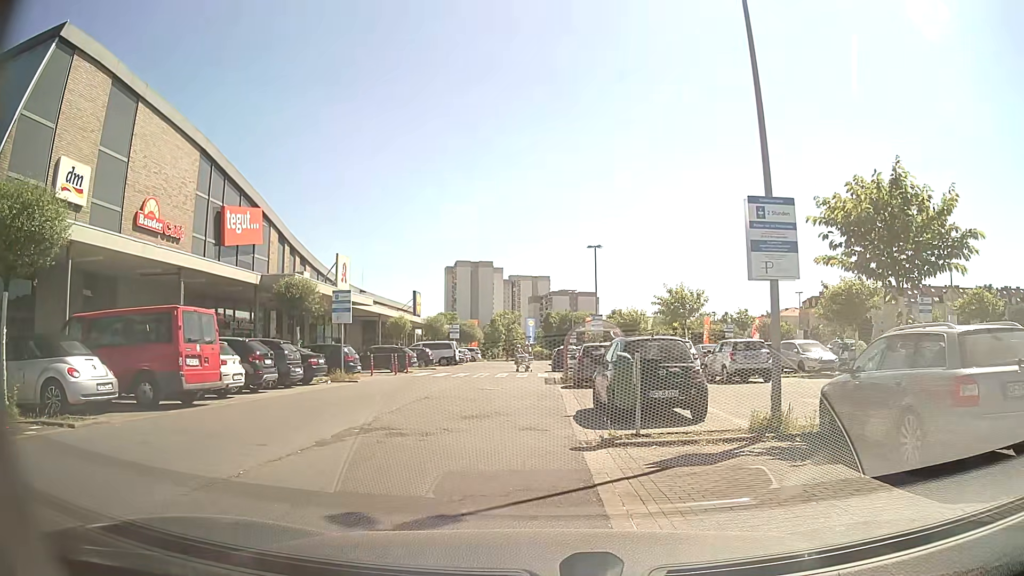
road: residential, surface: asphalt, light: Day
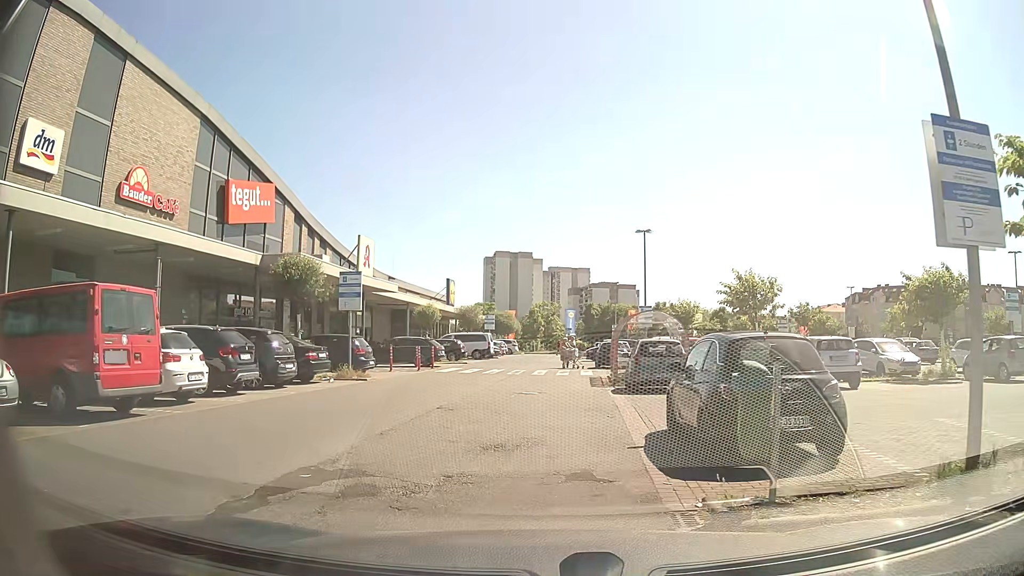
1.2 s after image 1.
(-0.1, +4.1) m; -2°
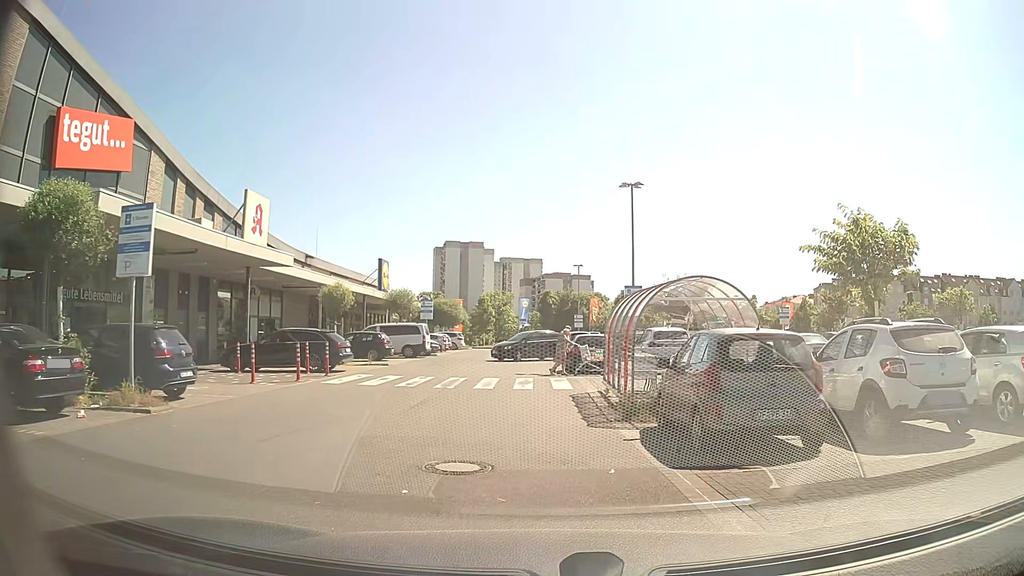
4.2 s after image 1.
(-0.2, +10.8) m; +3°
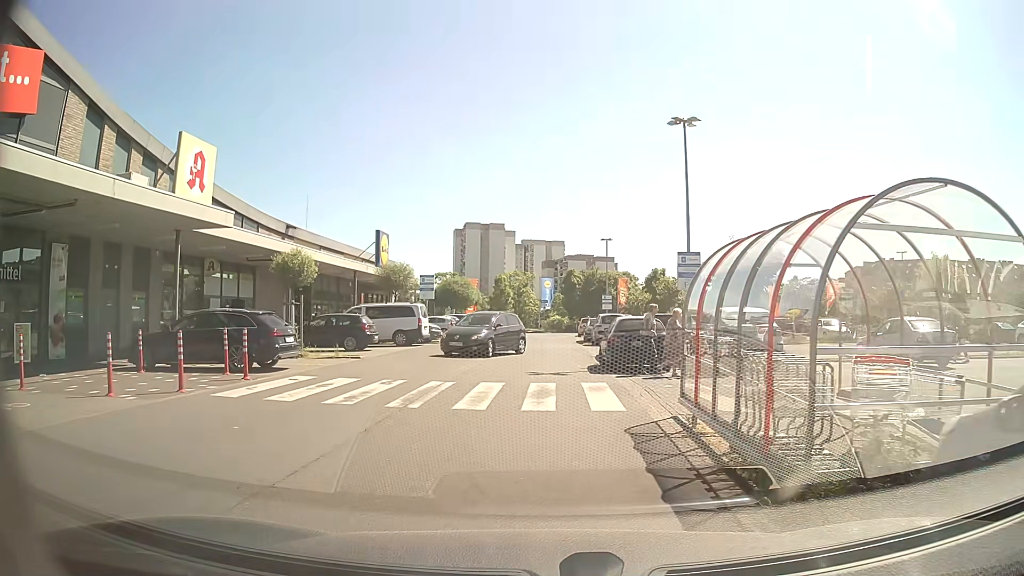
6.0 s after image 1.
(0.0, +7.2) m; -2°
